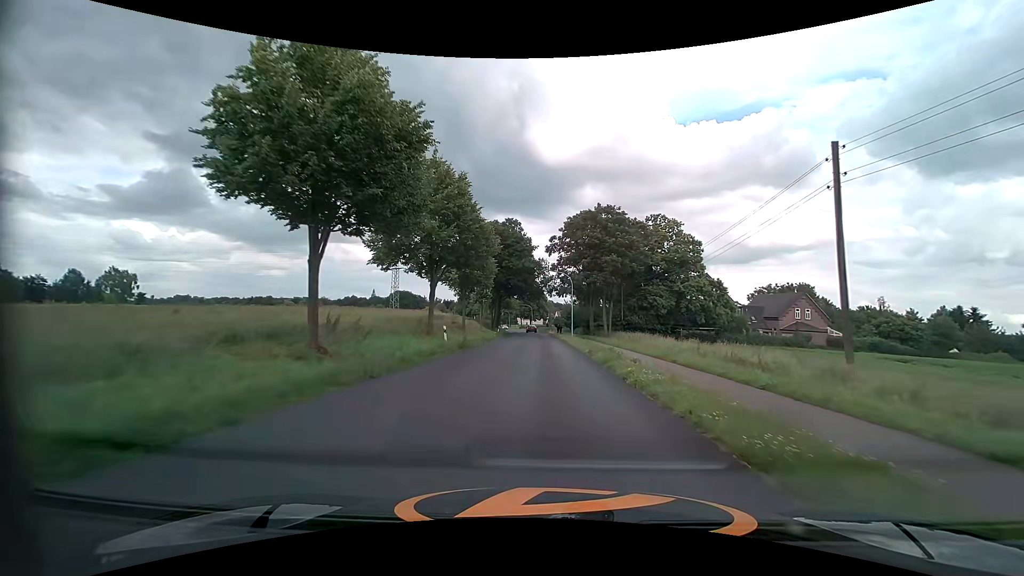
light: Day
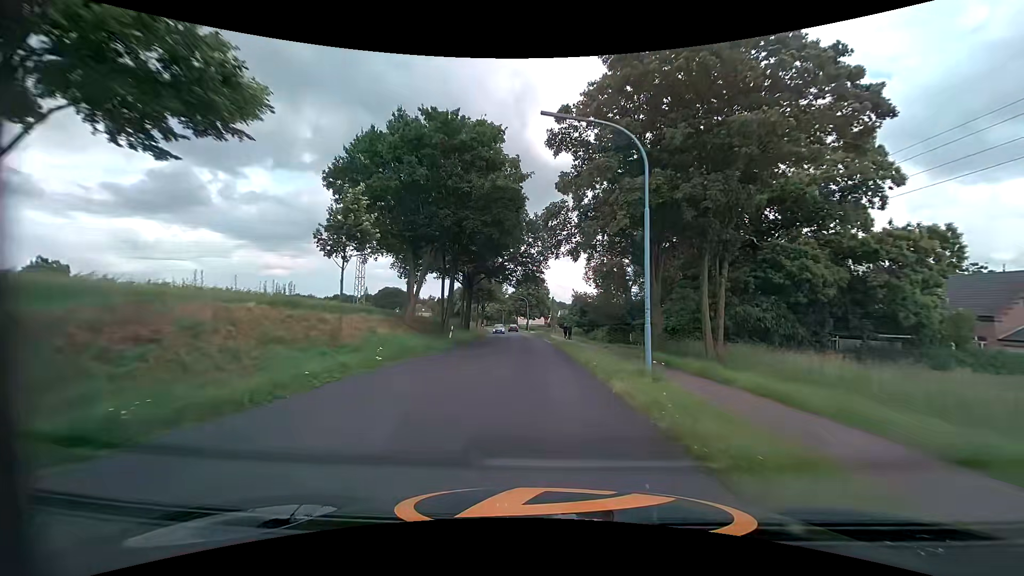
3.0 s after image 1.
(+0.5, +36.5) m; 0°
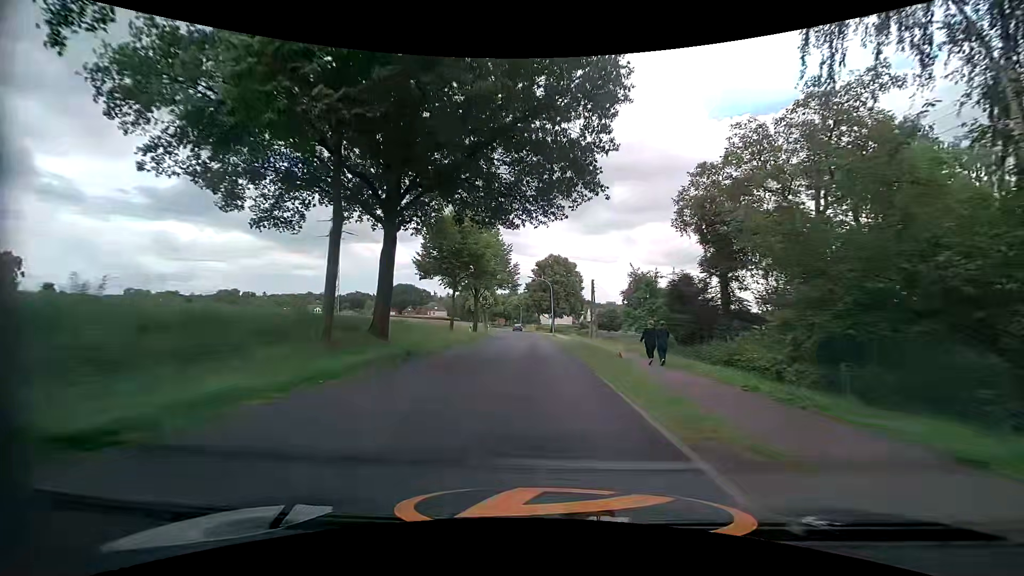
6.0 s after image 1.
(-0.9, +36.6) m; -3°
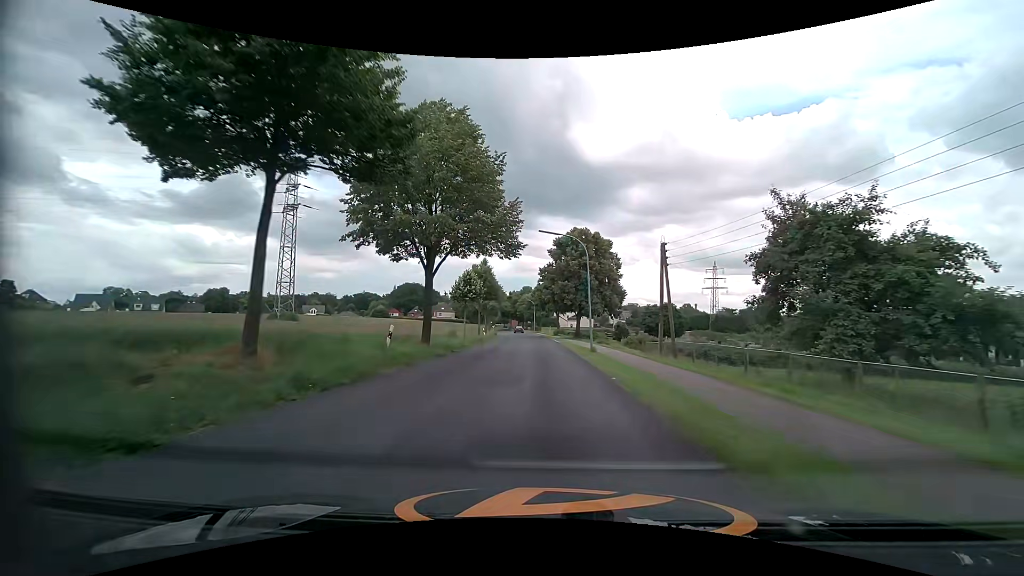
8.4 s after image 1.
(-0.5, +28.5) m; -2°
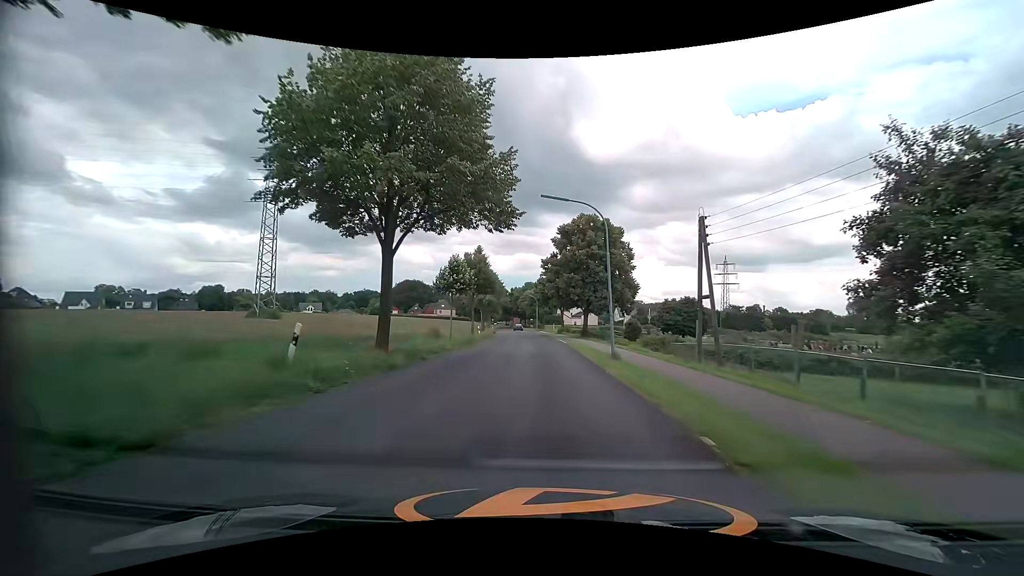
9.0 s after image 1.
(0.0, +7.3) m; 0°
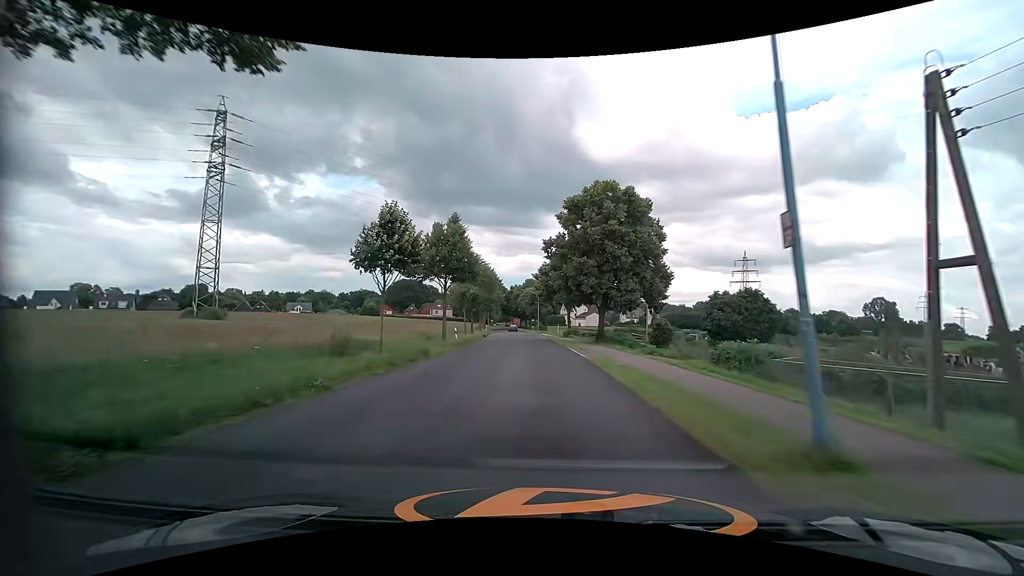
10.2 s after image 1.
(-0.1, +14.7) m; -1°
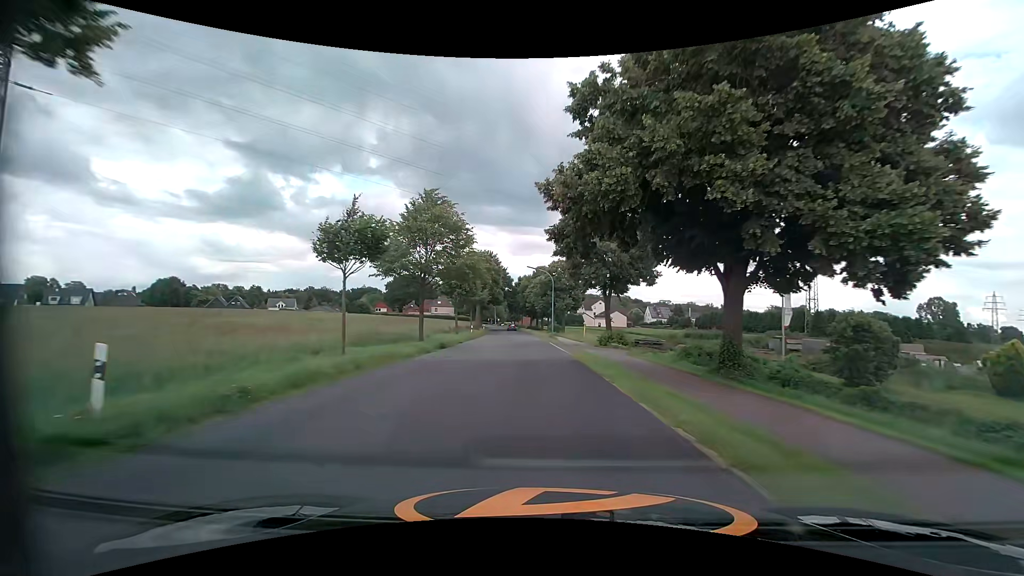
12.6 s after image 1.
(-0.2, +30.5) m; -1°
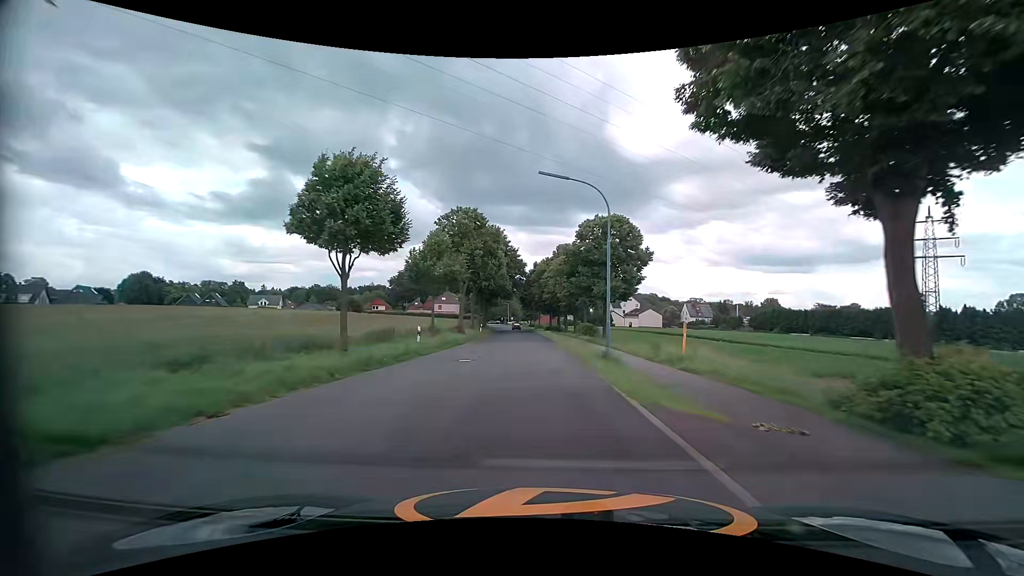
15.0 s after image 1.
(-0.8, +29.9) m; -3°
(0, +10) (0, +20) (0, +30) (-1, +40) (-1, +50) (-2, +60) (-2, +70) (-3, +80) (-3, +90) (-4, +100) m
